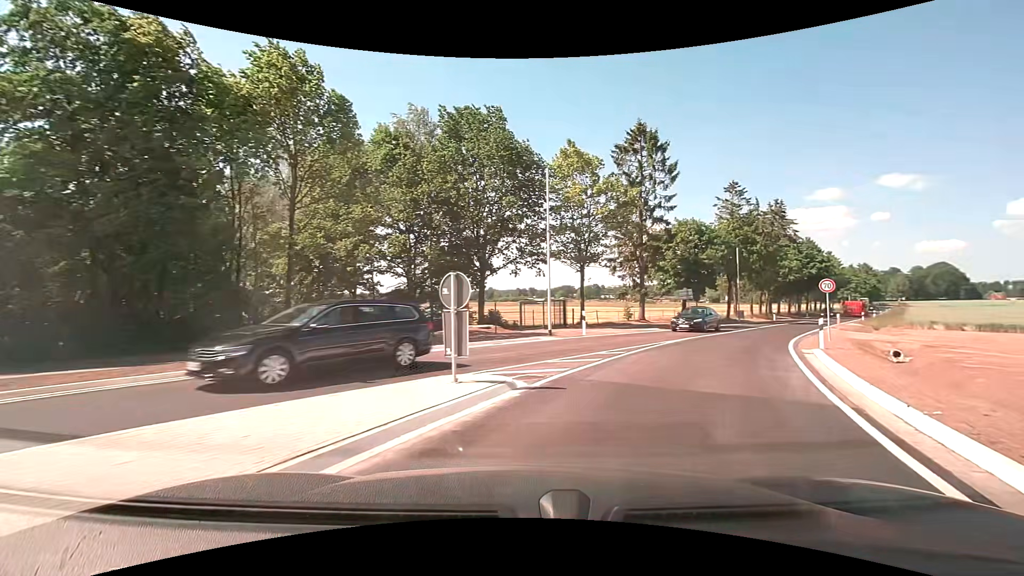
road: secondary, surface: asphalt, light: Day
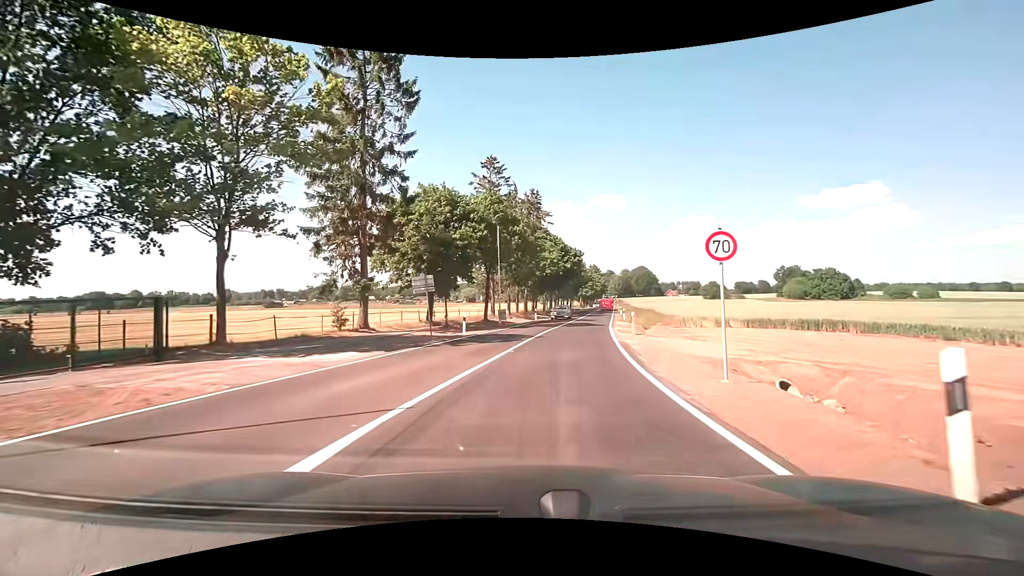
(+5.4, +17.2) m; +26°
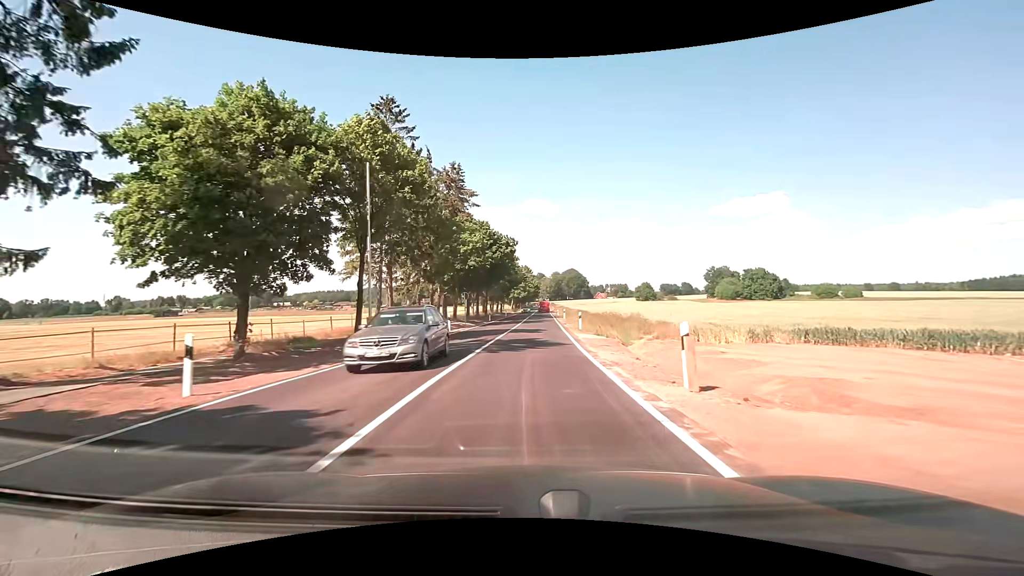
(+1.3, +17.7) m; +8°
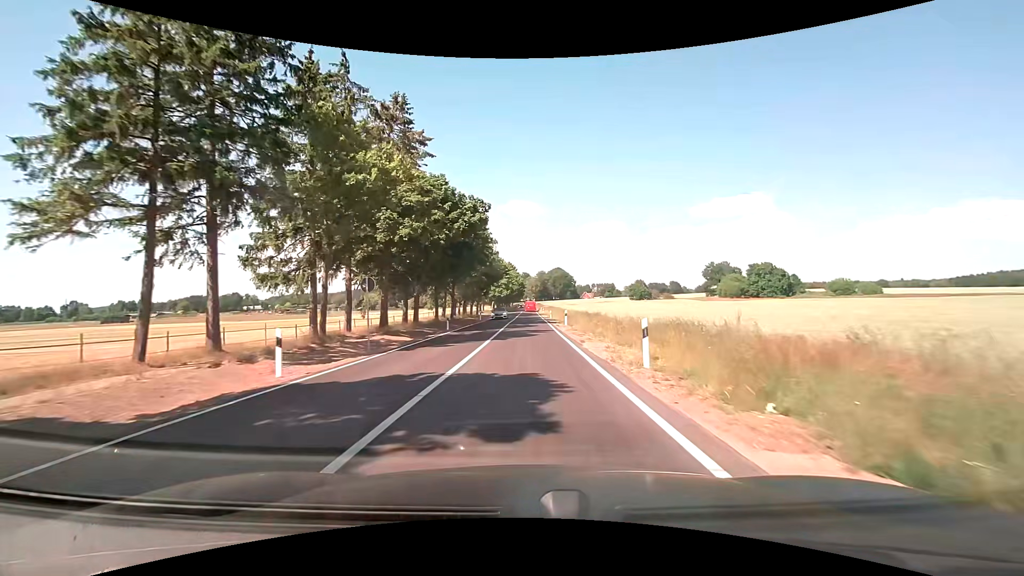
(+0.4, +22.2) m; +1°
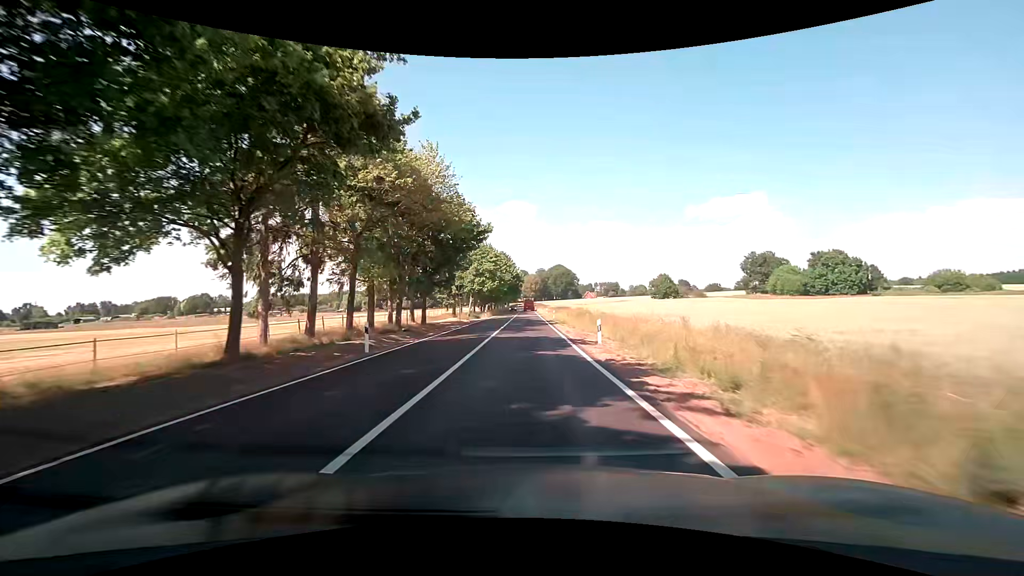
(+0.4, +43.5) m; 0°
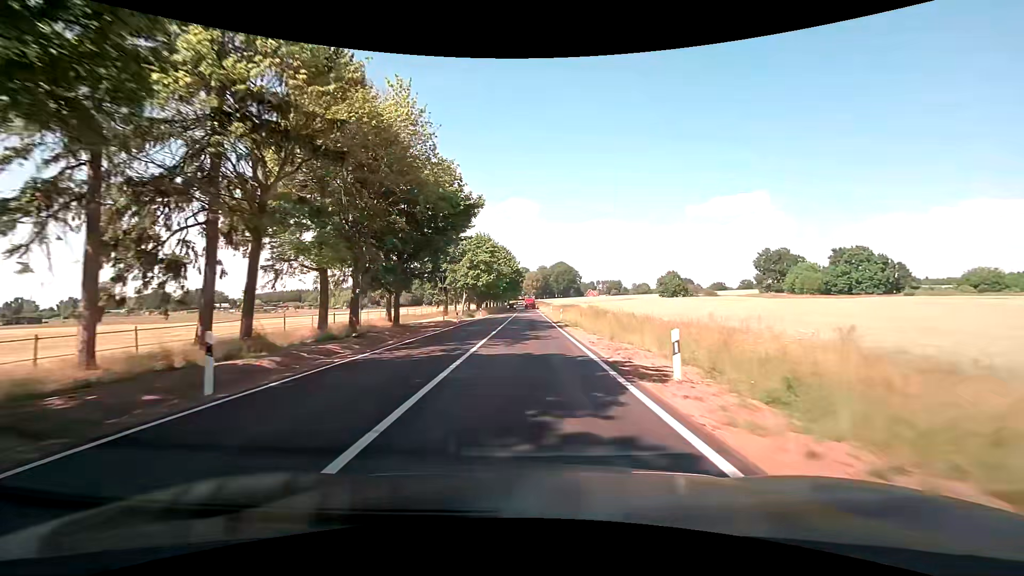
(0.0, +9.4) m; 0°
